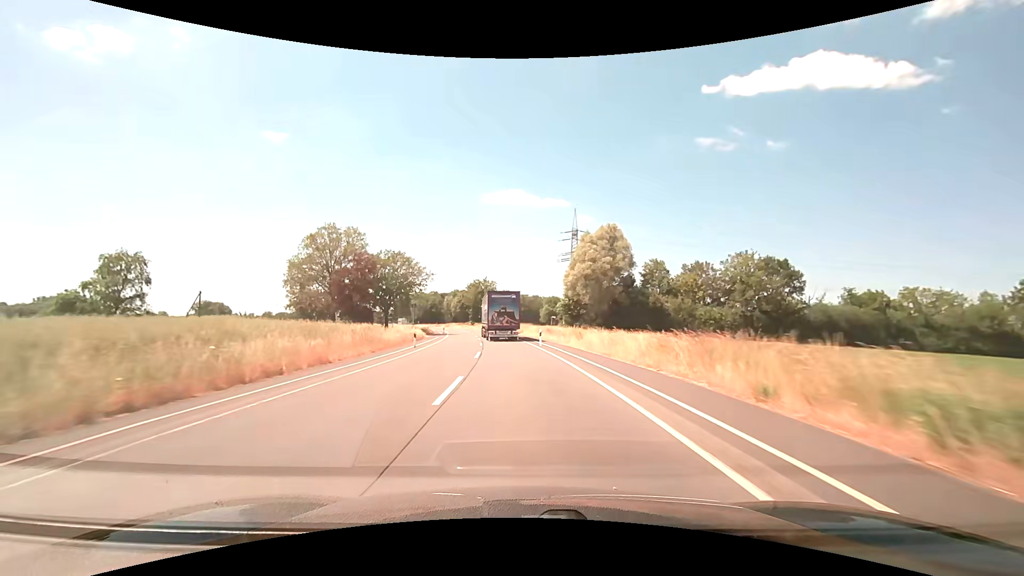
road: secondary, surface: asphalt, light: Day
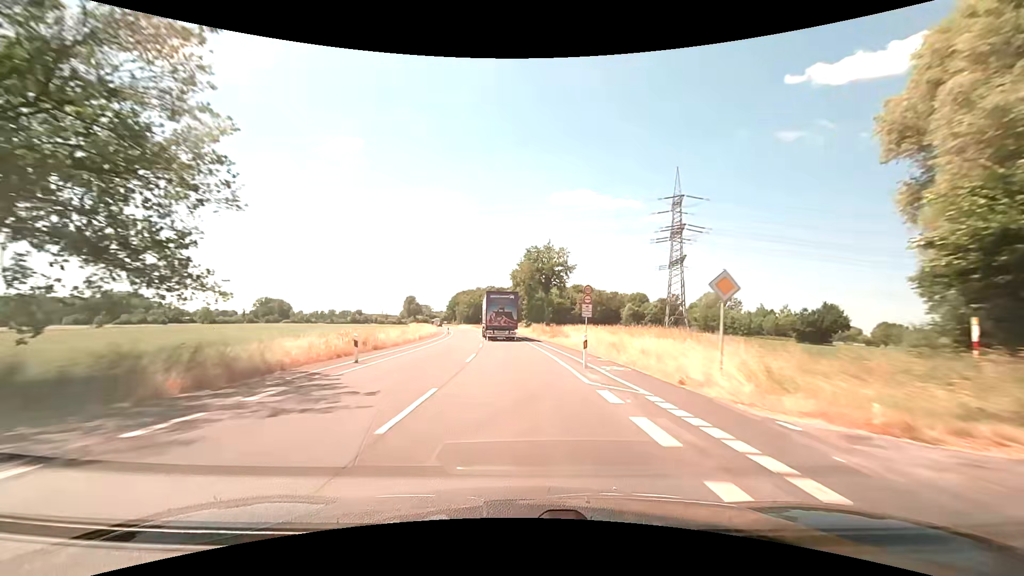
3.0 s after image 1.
(-4.1, +62.4) m; -8°
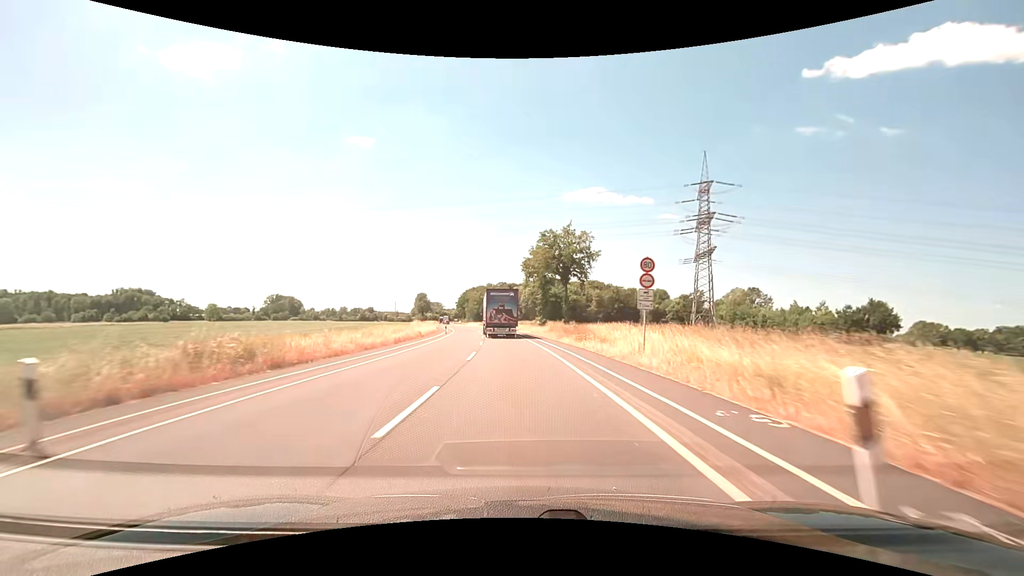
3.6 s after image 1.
(-0.2, +12.5) m; -2°
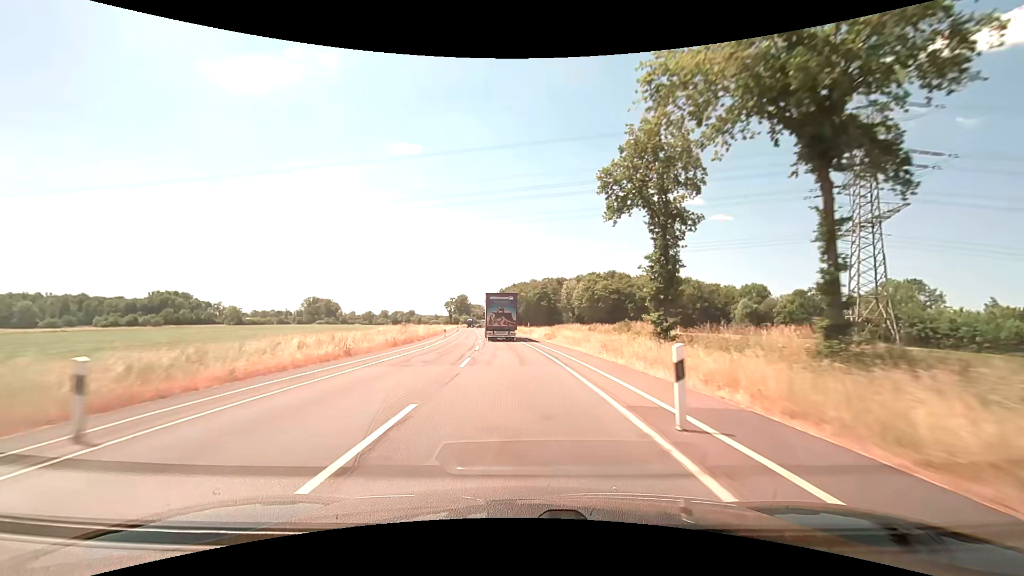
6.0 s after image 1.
(-2.2, +50.1) m; -5°
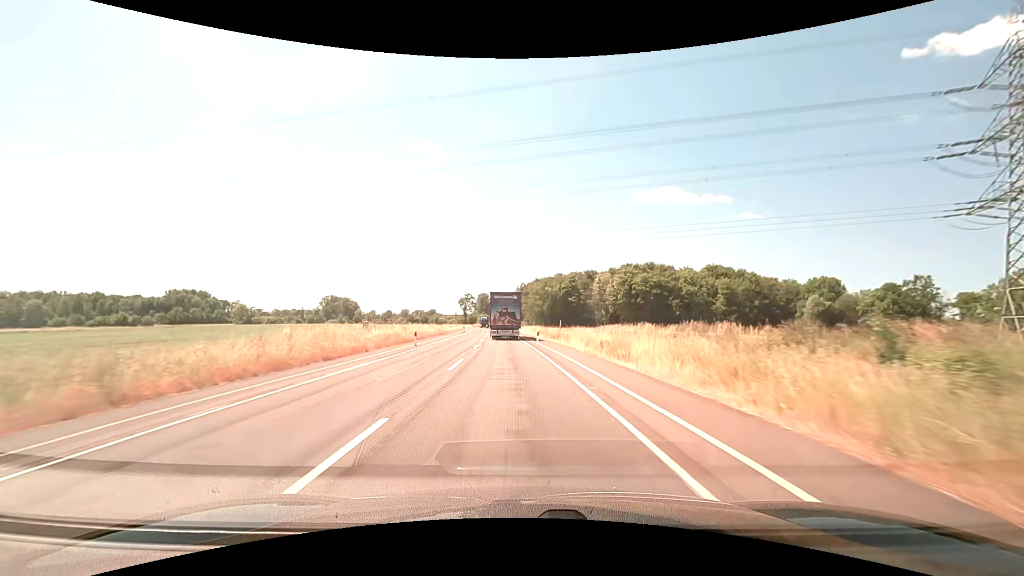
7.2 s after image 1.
(-0.5, +25.1) m; -3°
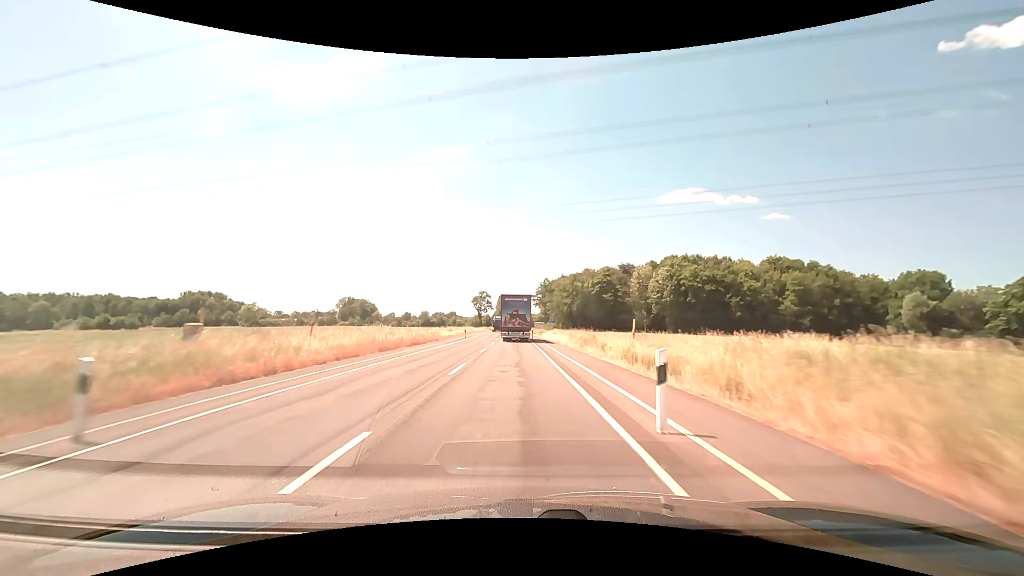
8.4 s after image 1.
(-0.5, +25.1) m; -2°
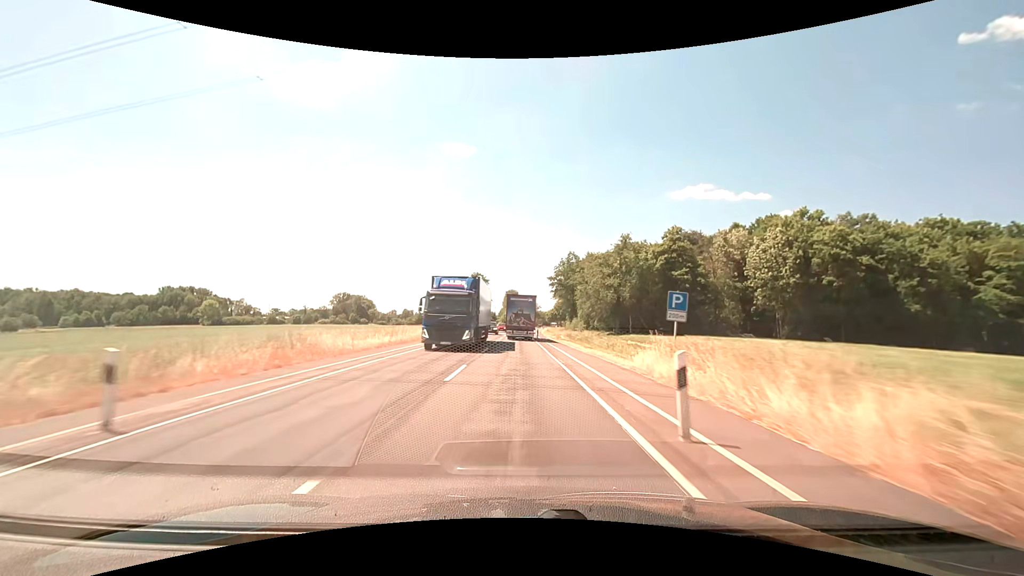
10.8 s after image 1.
(-0.9, +50.2) m; -1°
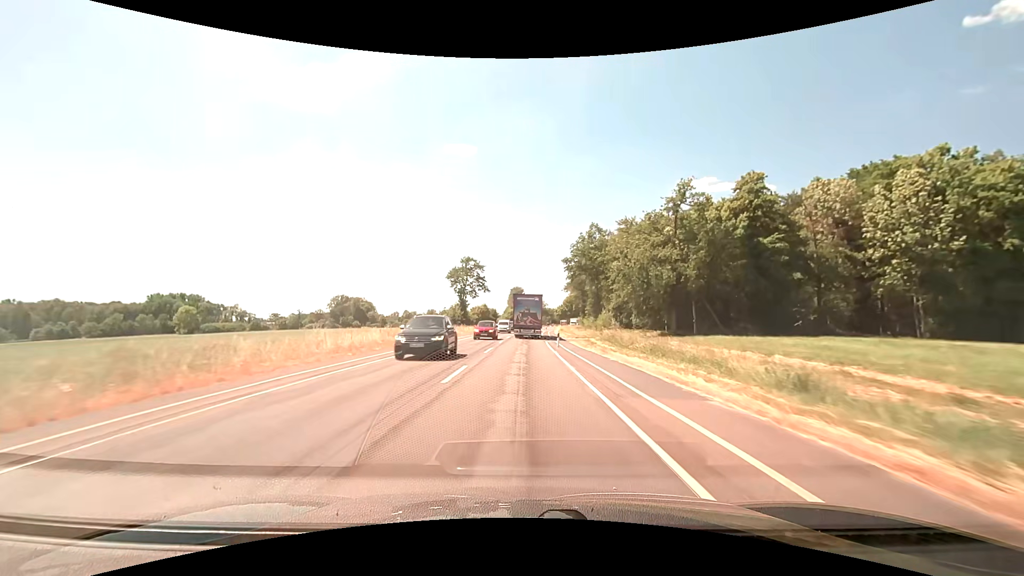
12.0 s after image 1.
(0.0, +25.1) m; -1°
(0, +10) (0, +20) (0, +30) (0, +40) (+1, +50) (+1, +60) (+1, +70) (+2, +80) (+2, +90) (+3, +100) m
